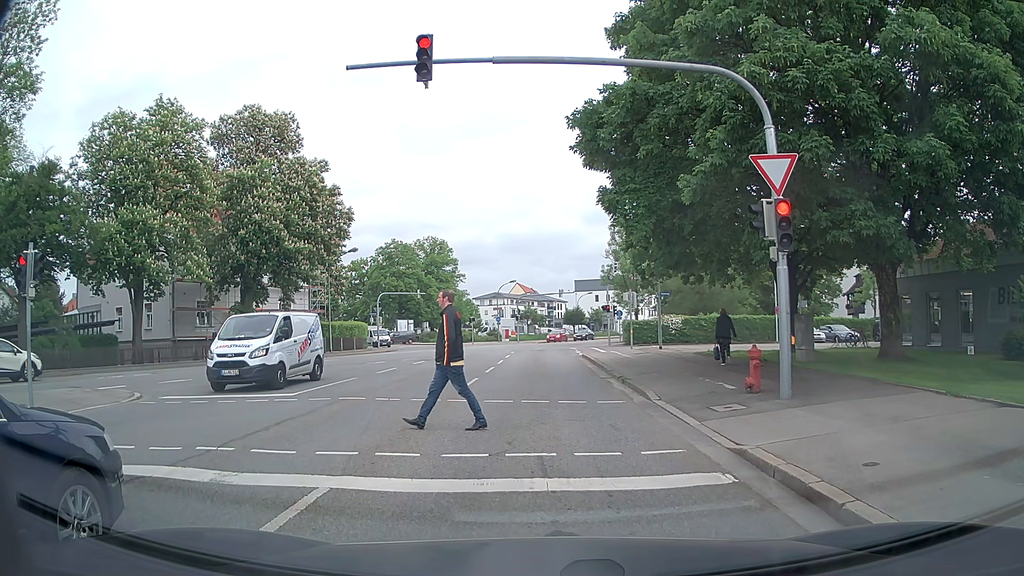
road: secondary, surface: asphalt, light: Day
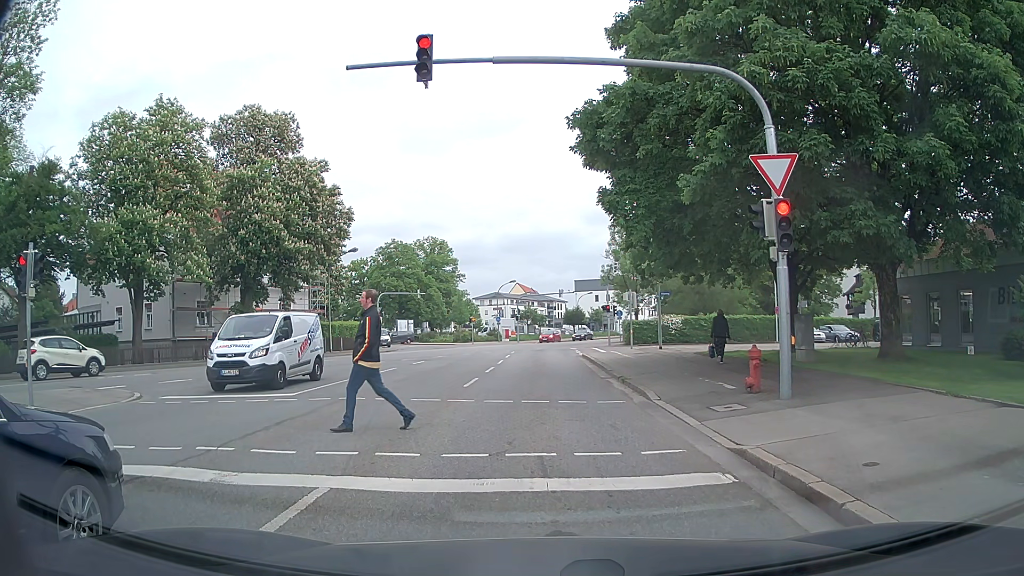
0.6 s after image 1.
(0.0, 0.0) m; 0°
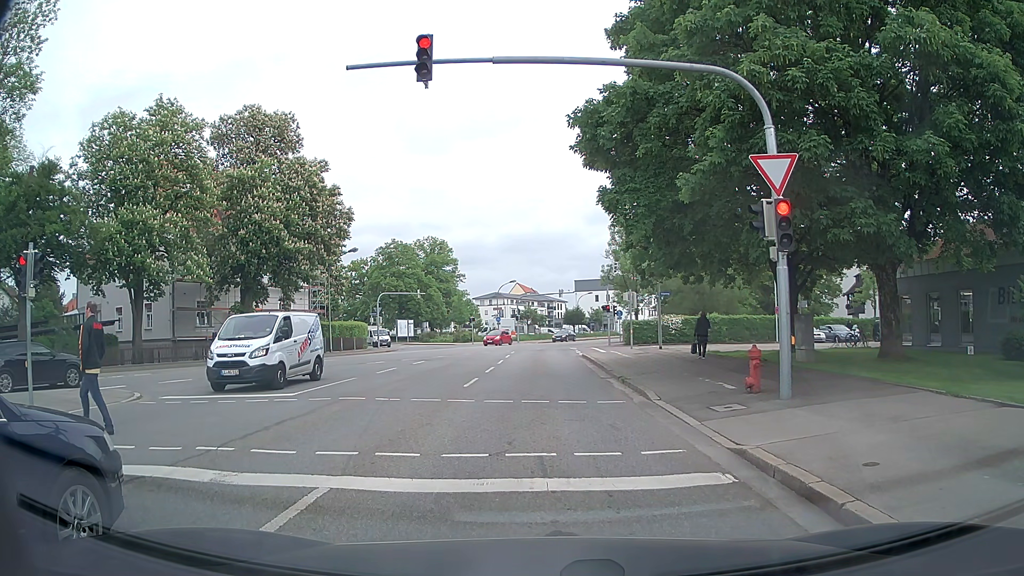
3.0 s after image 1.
(0.0, 0.0) m; 0°
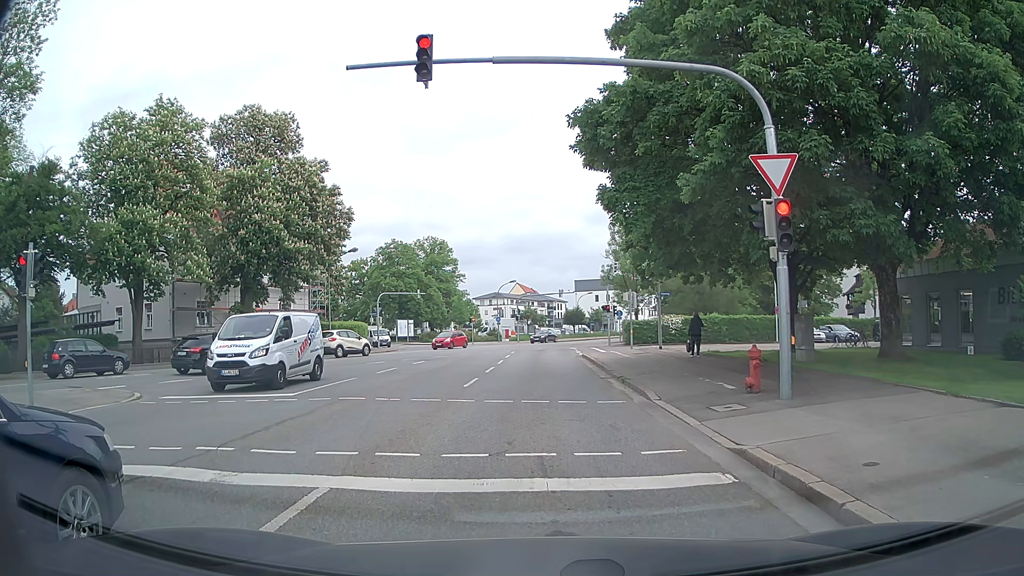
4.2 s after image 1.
(0.0, 0.0) m; 0°
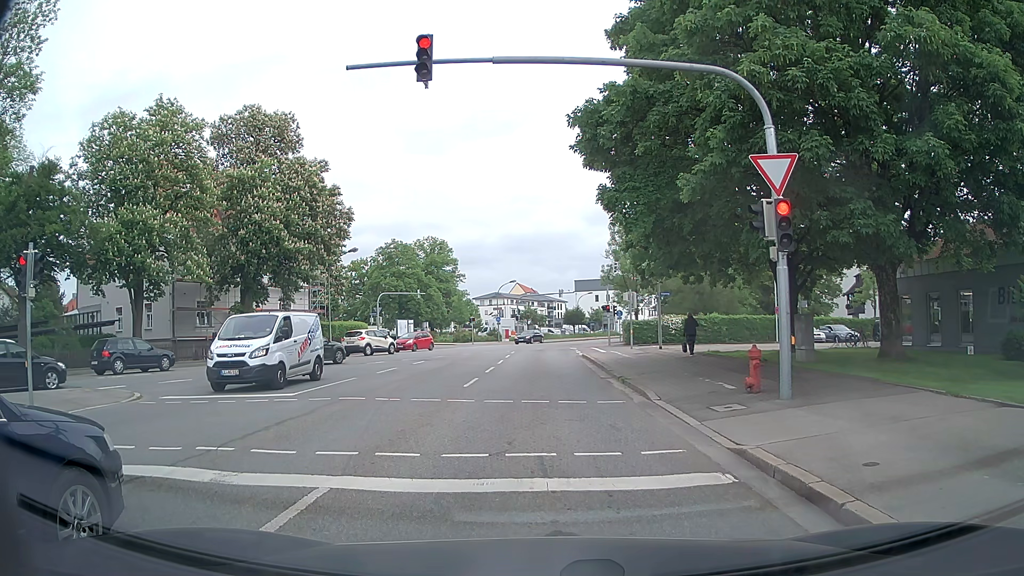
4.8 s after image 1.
(0.0, 0.0) m; 0°
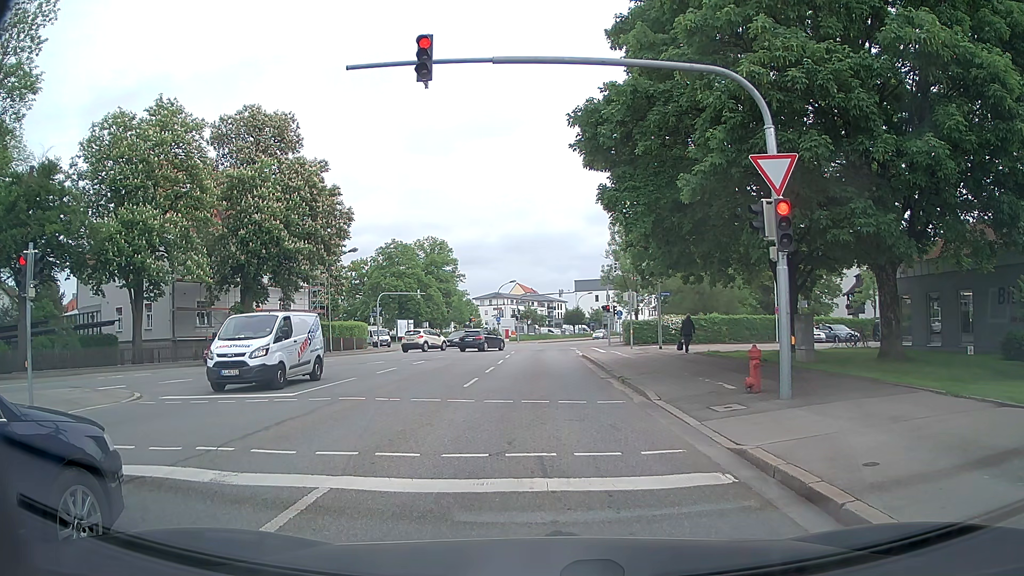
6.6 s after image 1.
(0.0, 0.0) m; 0°
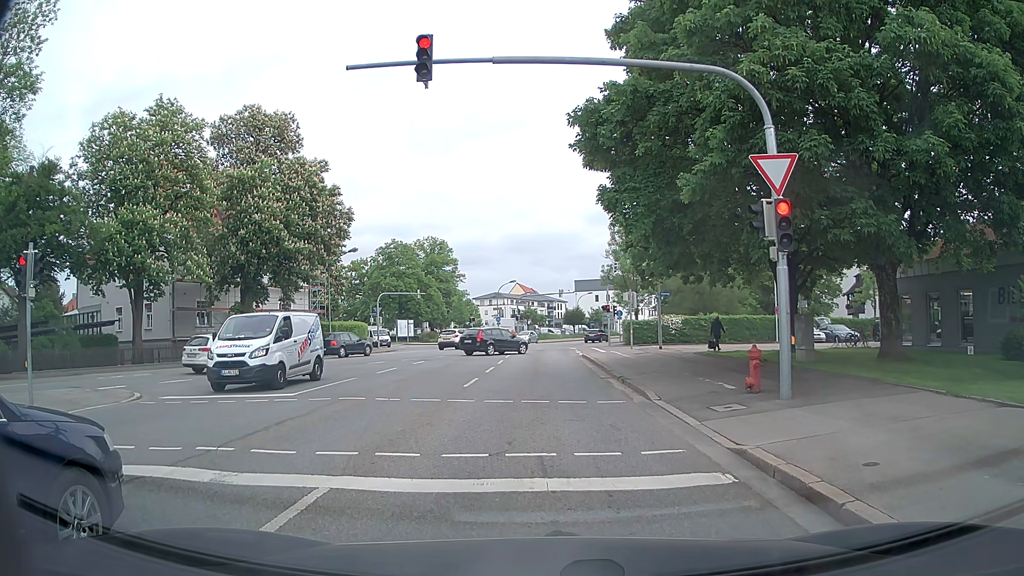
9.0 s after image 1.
(0.0, 0.0) m; 0°
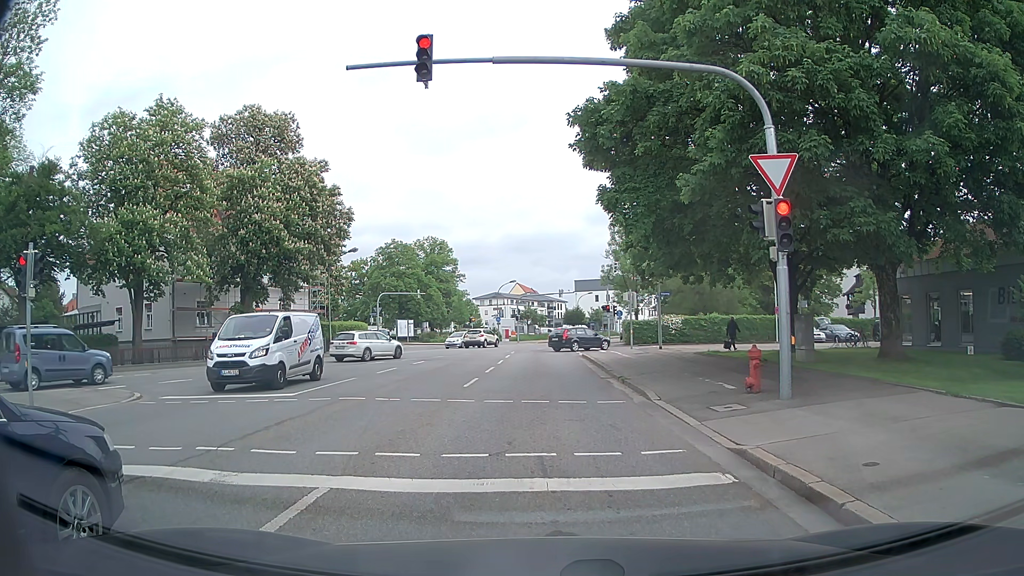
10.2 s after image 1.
(0.0, 0.0) m; 0°
